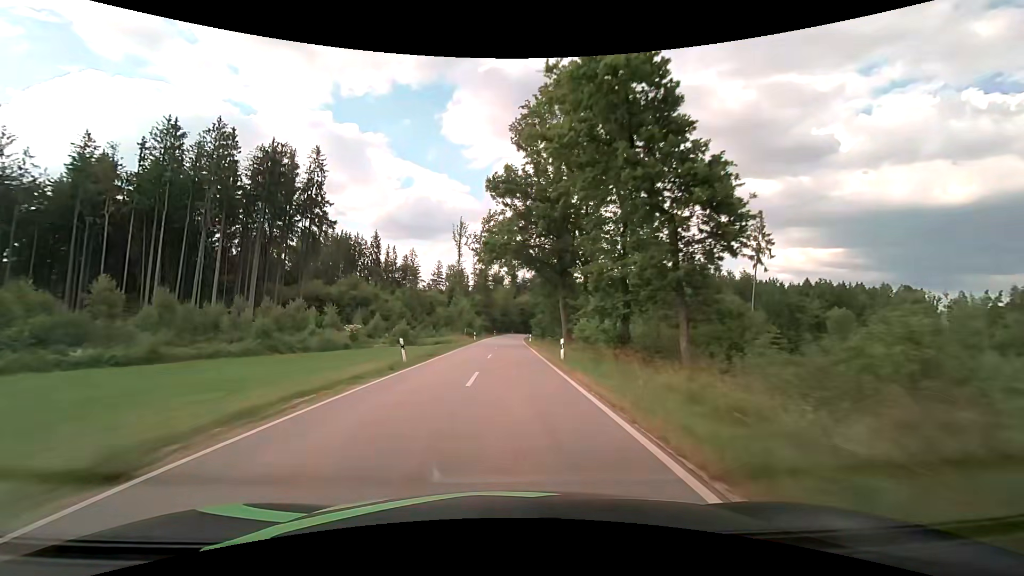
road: tertiary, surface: asphalt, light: Day
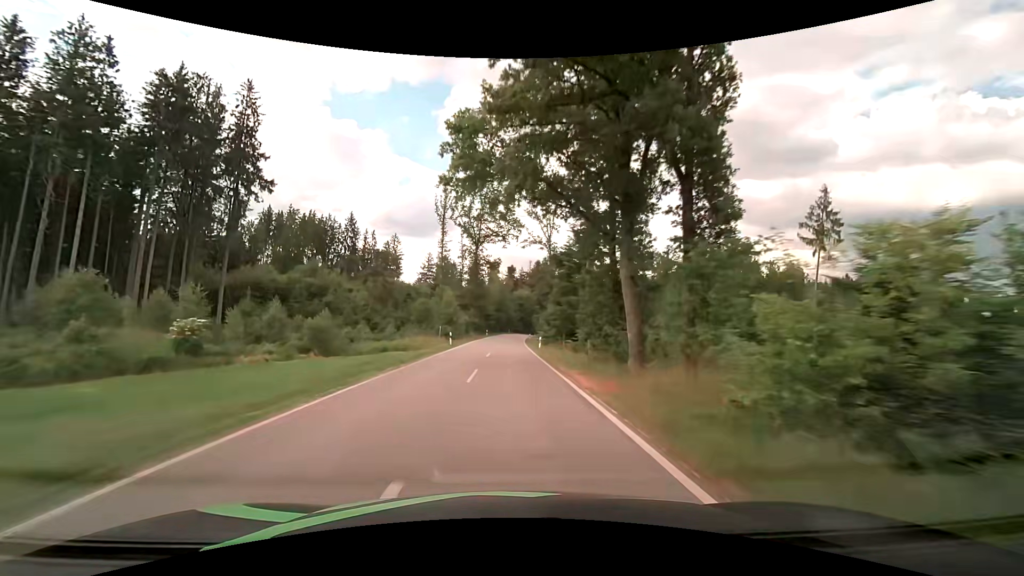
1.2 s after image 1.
(-0.1, +23.6) m; 0°
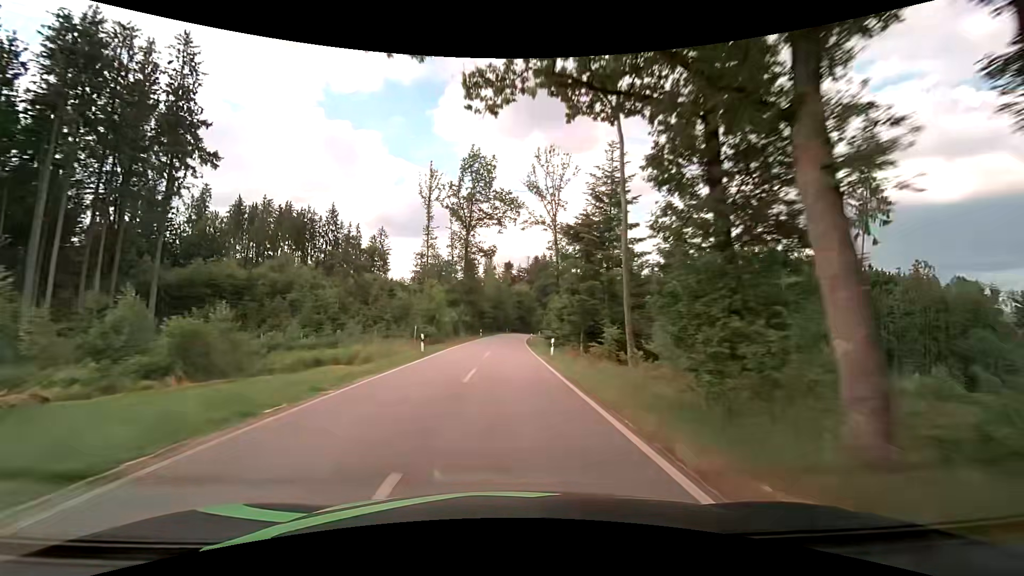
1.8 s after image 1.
(+0.1, +11.9) m; 0°
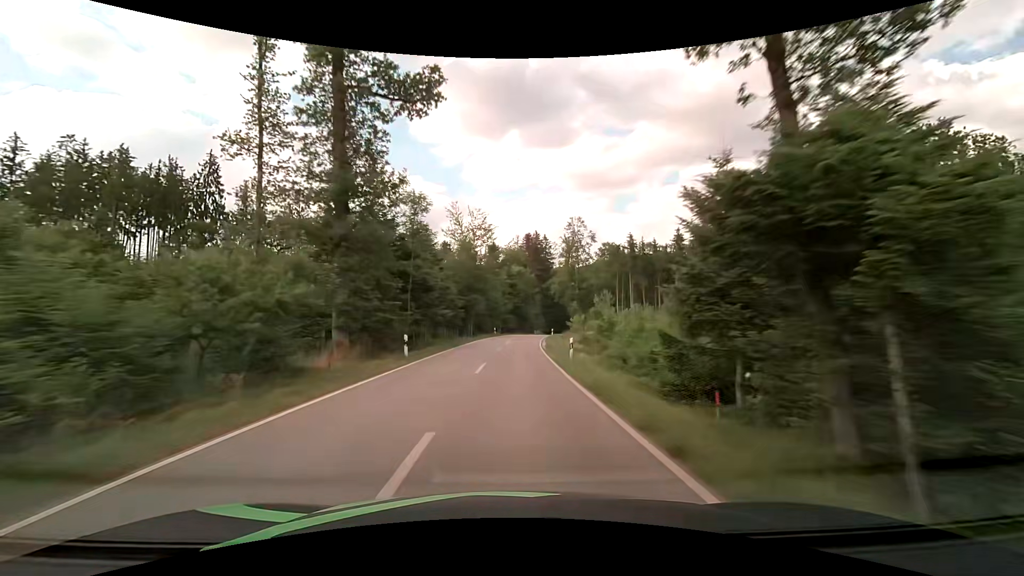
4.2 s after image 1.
(+0.2, +46.6) m; +1°
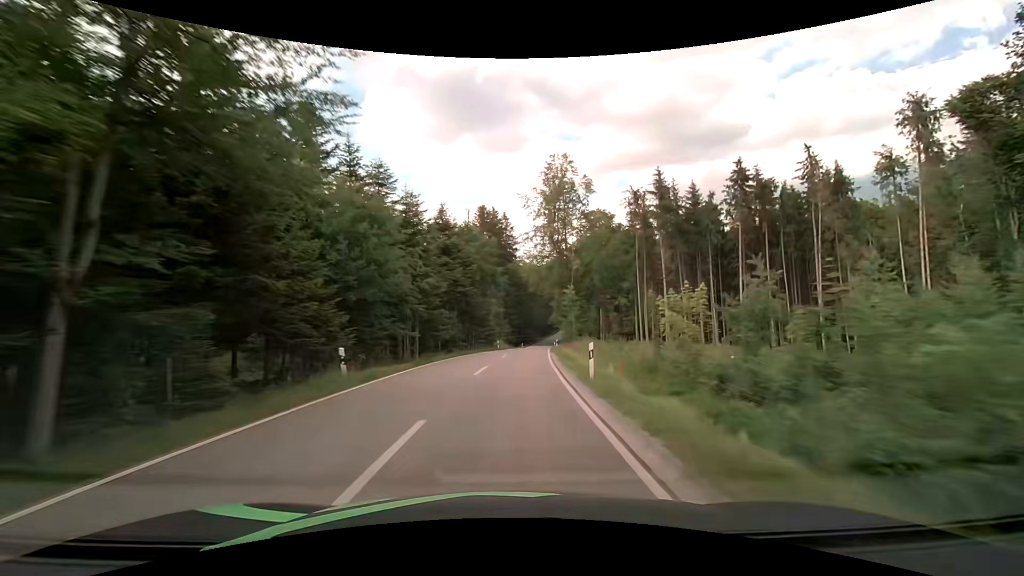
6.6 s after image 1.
(+1.8, +46.6) m; +5°
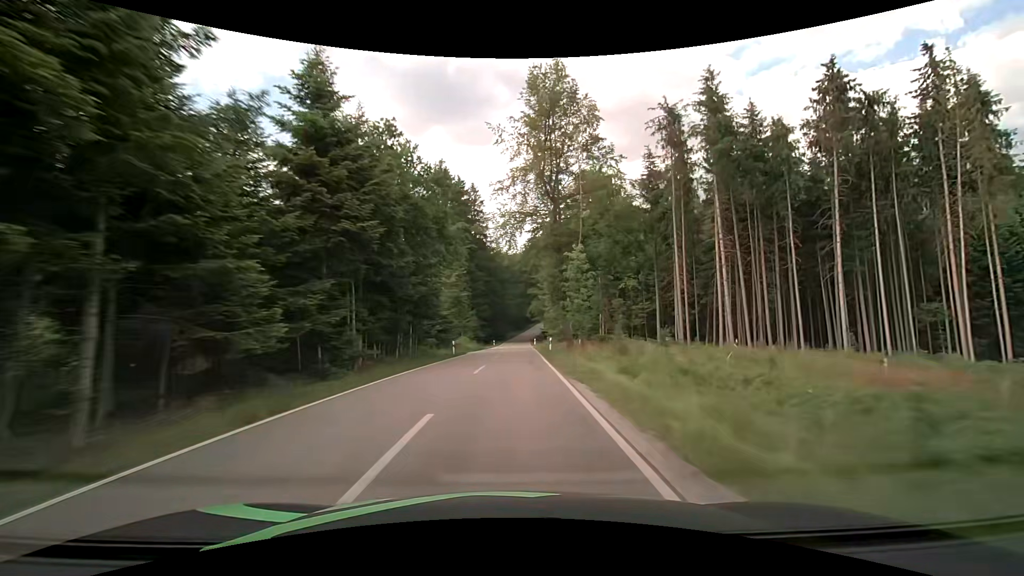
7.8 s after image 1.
(+0.8, +23.3) m; +4°
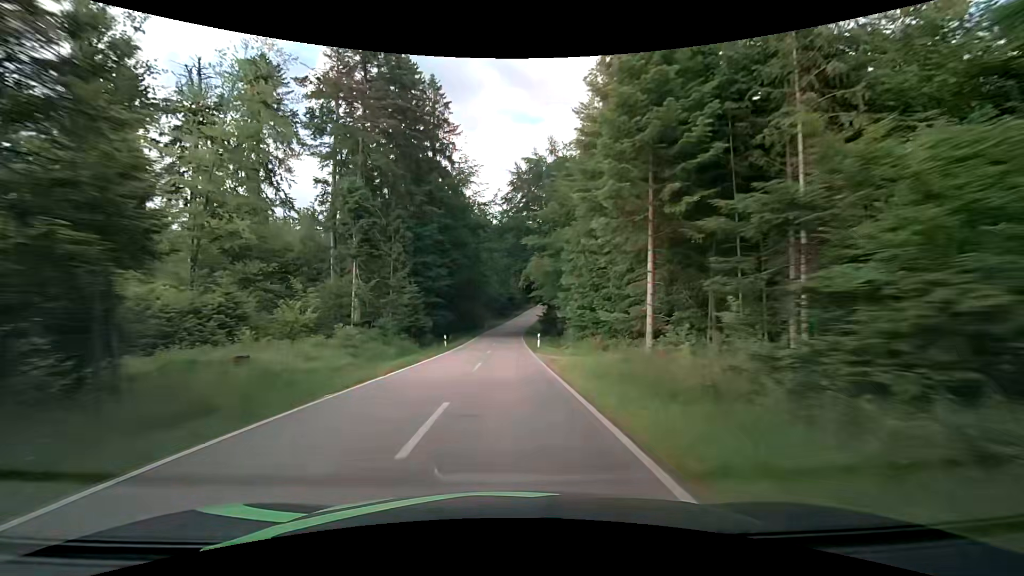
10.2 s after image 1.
(+0.7, +47.3) m; +1°
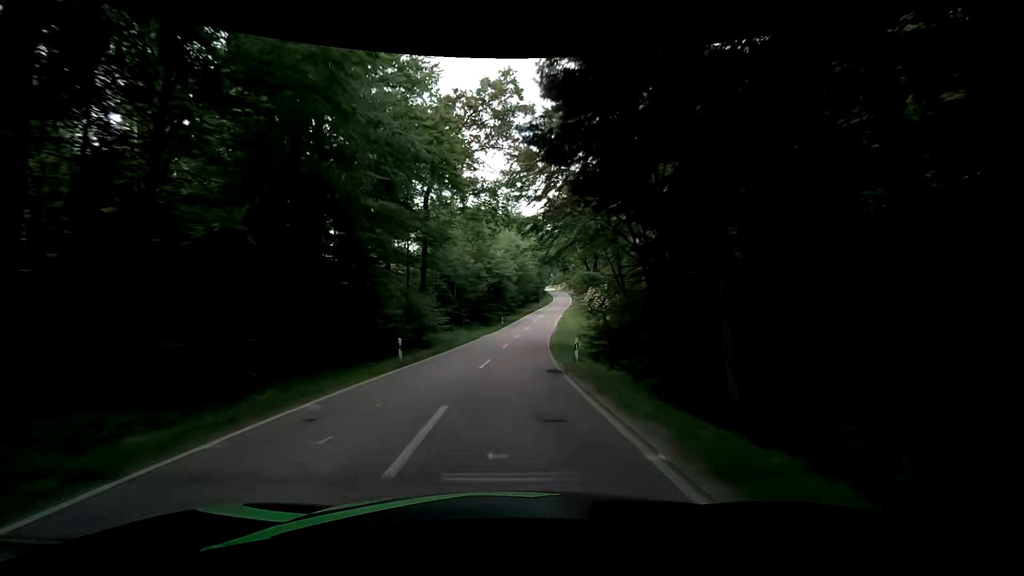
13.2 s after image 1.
(+0.6, +60.5) m; +2°
(0, +10) (0, +20) (0, +30) (+1, +40) (+2, +50) (+3, +60) (+4, +70) (+6, +80) (+7, +90) (+9, +99) m
